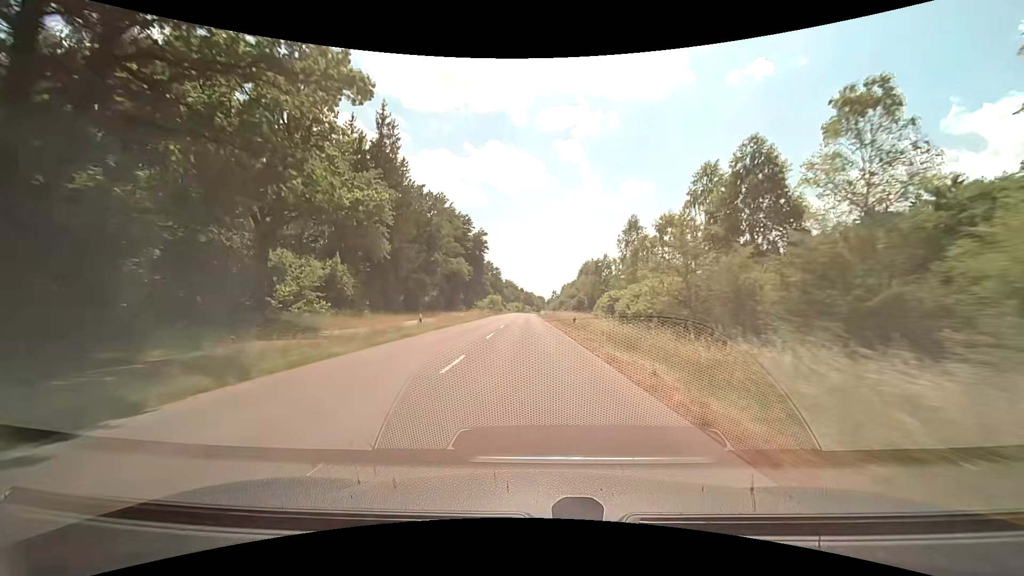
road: tertiary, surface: asphalt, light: Day
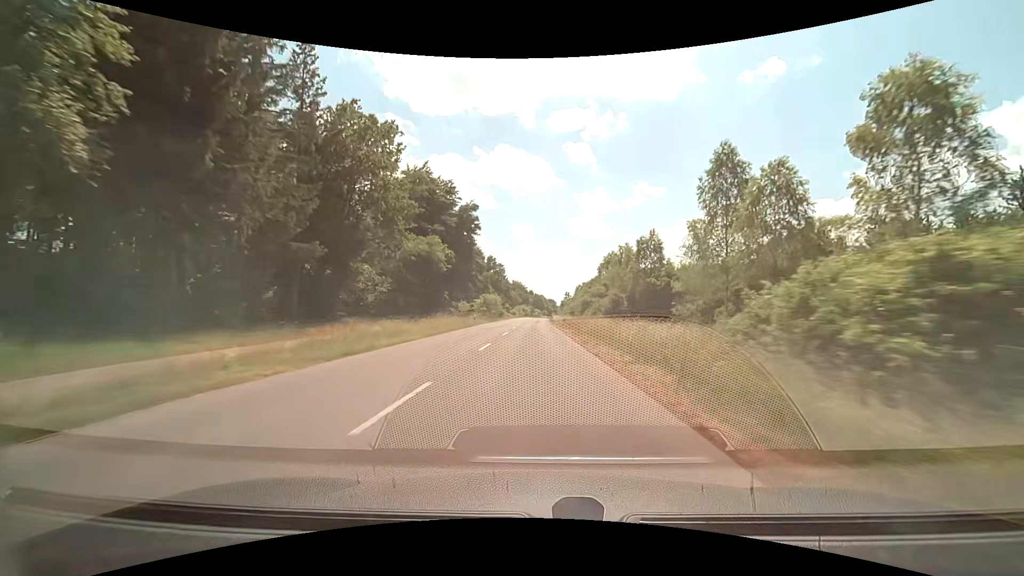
(-0.5, +29.0) m; -1°
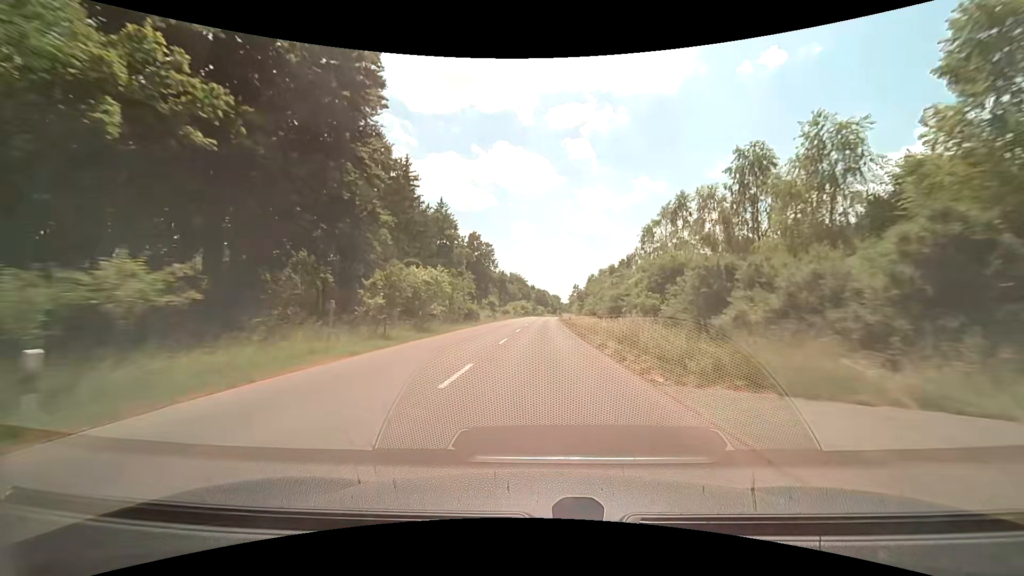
(-0.4, +44.5) m; 0°
(0, +10) (0, +20) (0, +30) (0, +40) (0, +50) (+1, +60) (+1, +70) (+1, +80) (+1, +90) (+2, +100) m
